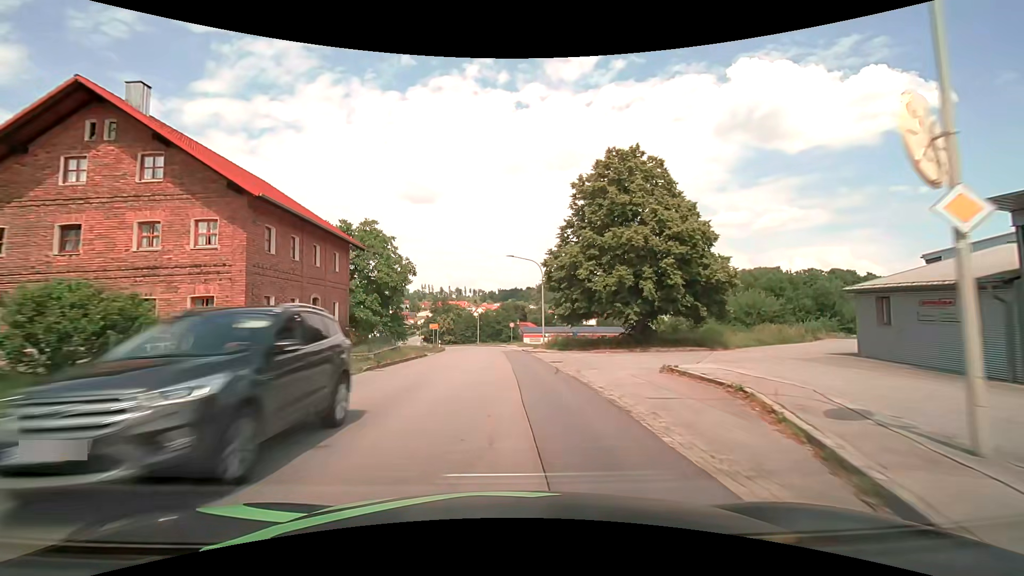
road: tertiary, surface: asphalt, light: Day
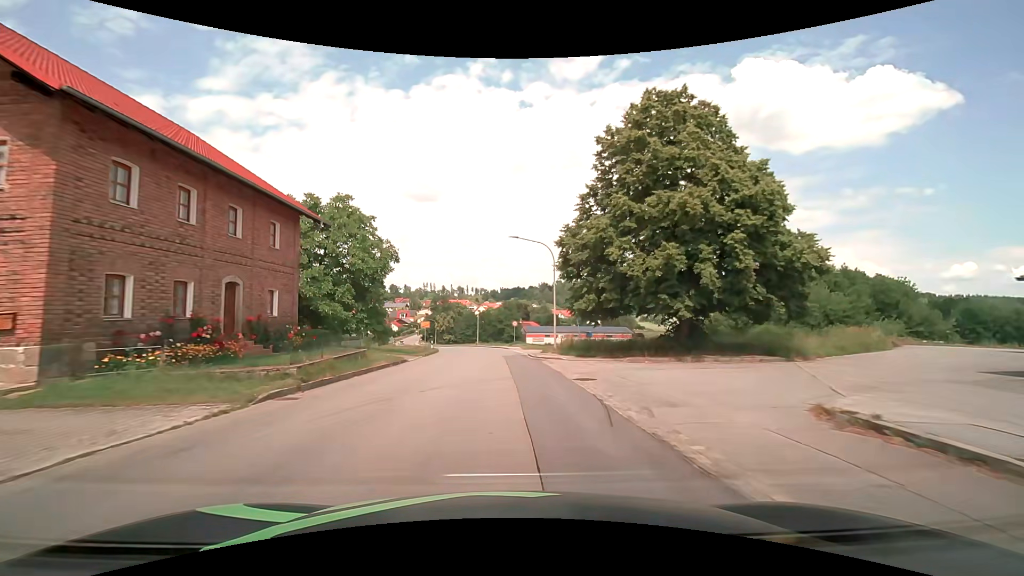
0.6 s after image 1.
(0.0, +7.9) m; 0°
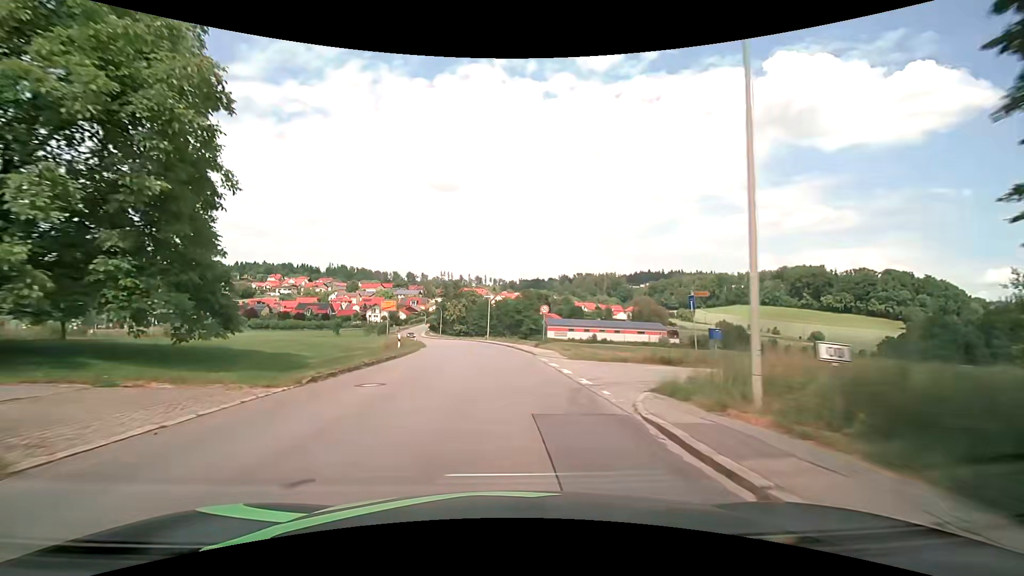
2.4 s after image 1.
(-0.4, +23.8) m; -2°
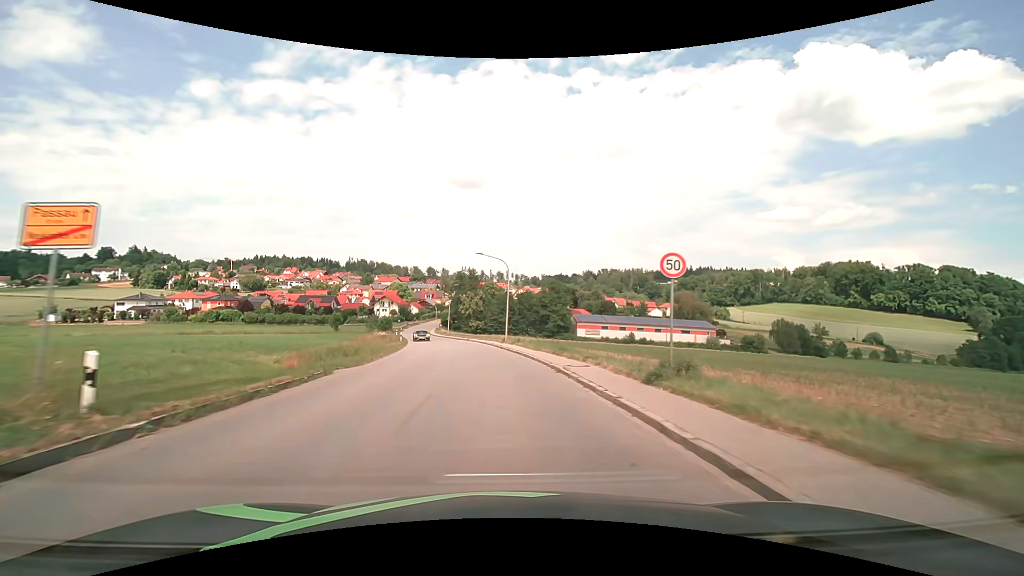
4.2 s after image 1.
(-0.6, +24.0) m; -2°
(0, +10) (-1, +20) (-2, +30) (-3, +40) (-5, +50) (-7, +59) (-9, +69) (-11, +79) (-14, +89) (-16, +98) m
